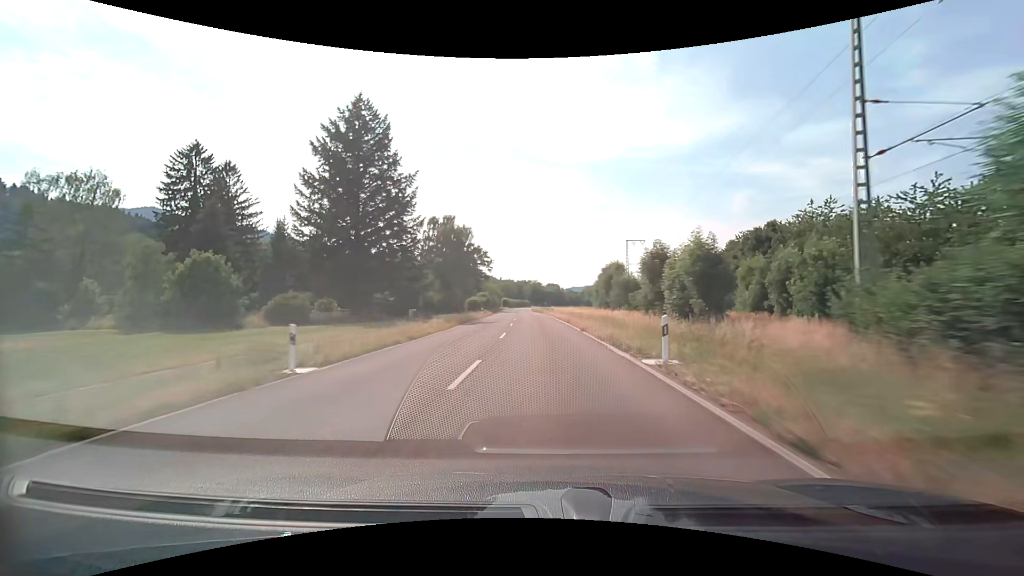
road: tertiary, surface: asphalt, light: Day
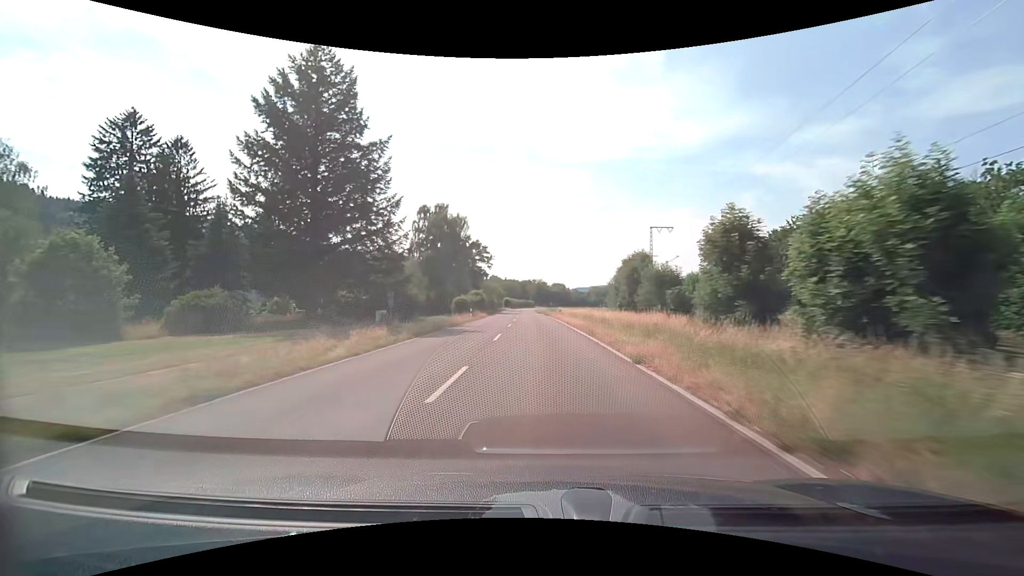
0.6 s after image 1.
(-0.1, +13.0) m; -1°
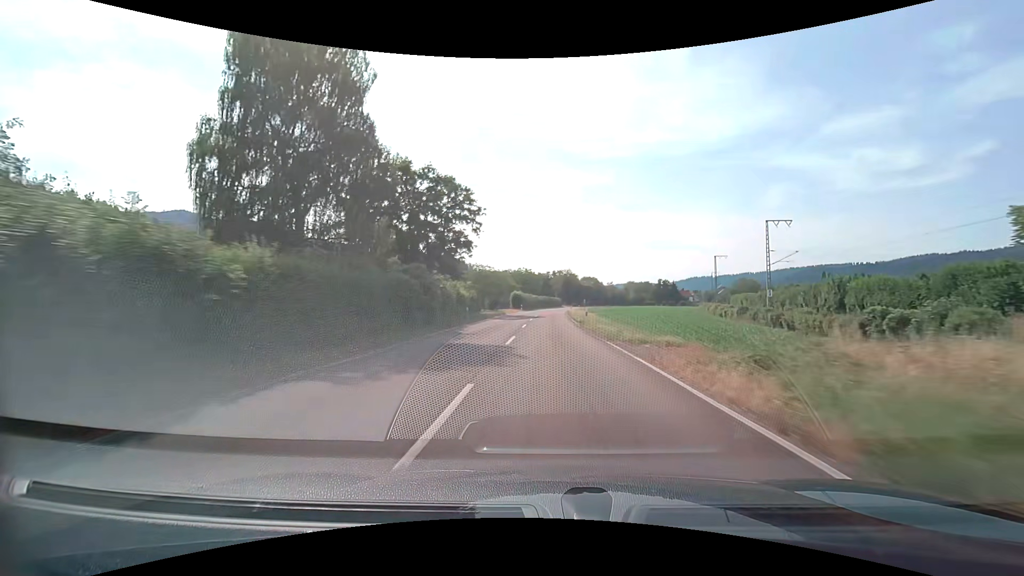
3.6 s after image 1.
(-2.0, +62.4) m; -2°
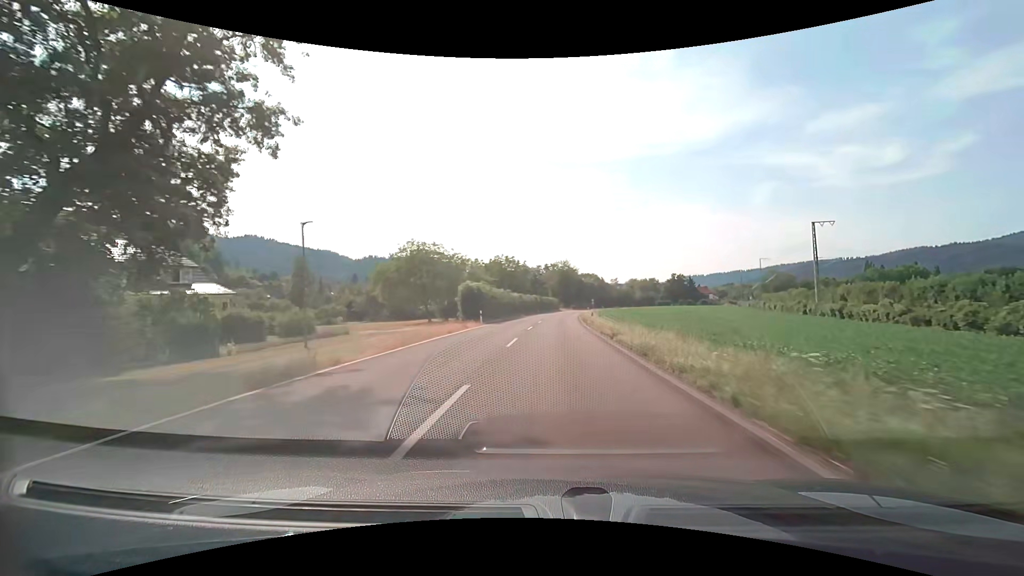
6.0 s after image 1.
(-0.1, +47.6) m; 0°
